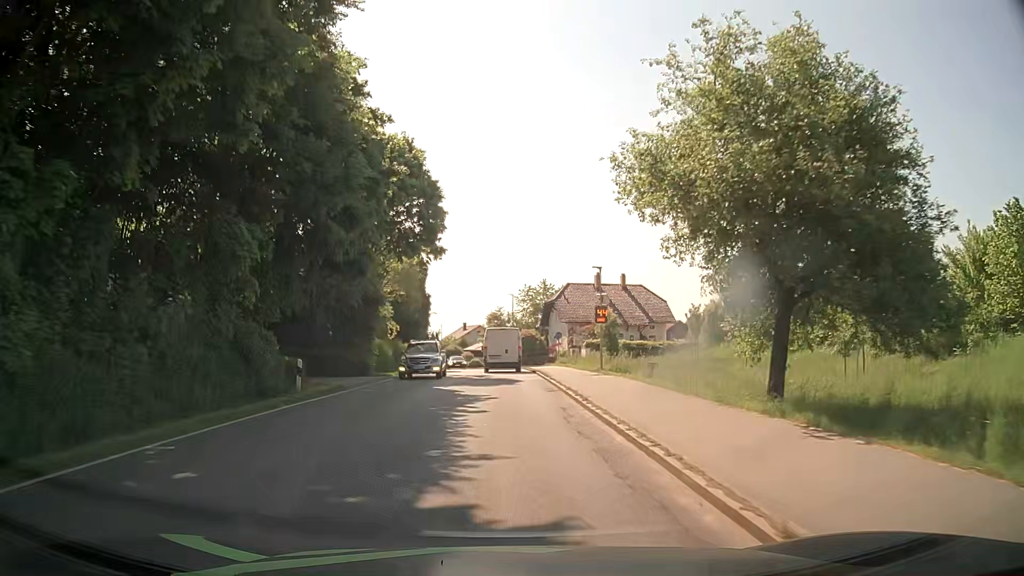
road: secondary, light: Day
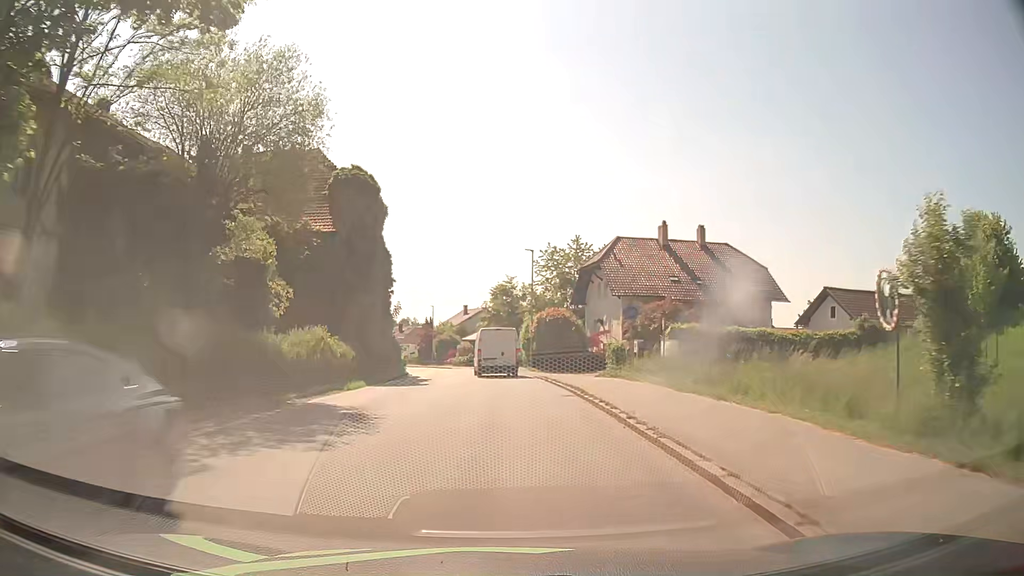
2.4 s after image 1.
(-0.7, +30.7) m; -1°
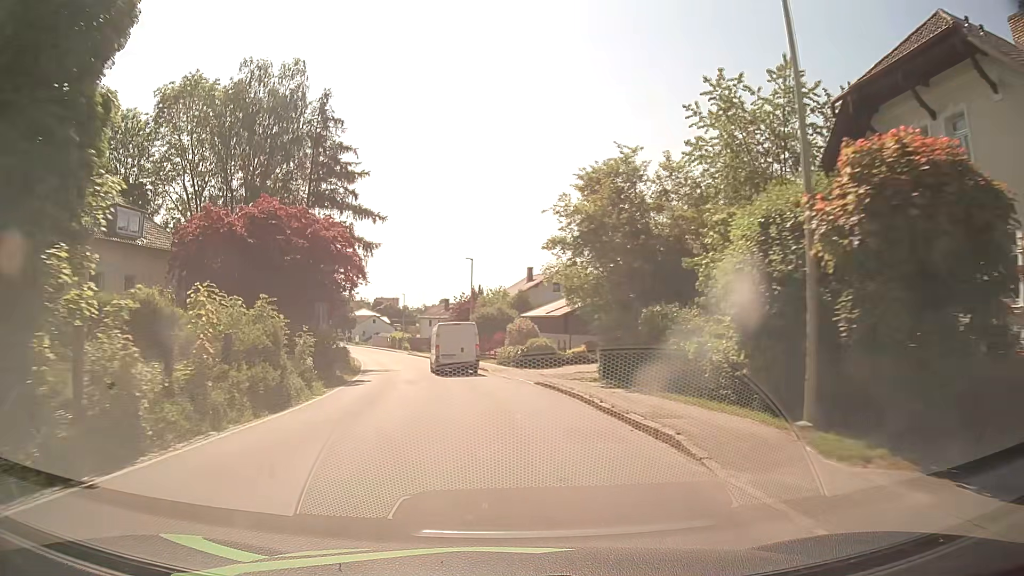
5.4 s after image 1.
(-1.2, +38.8) m; -6°
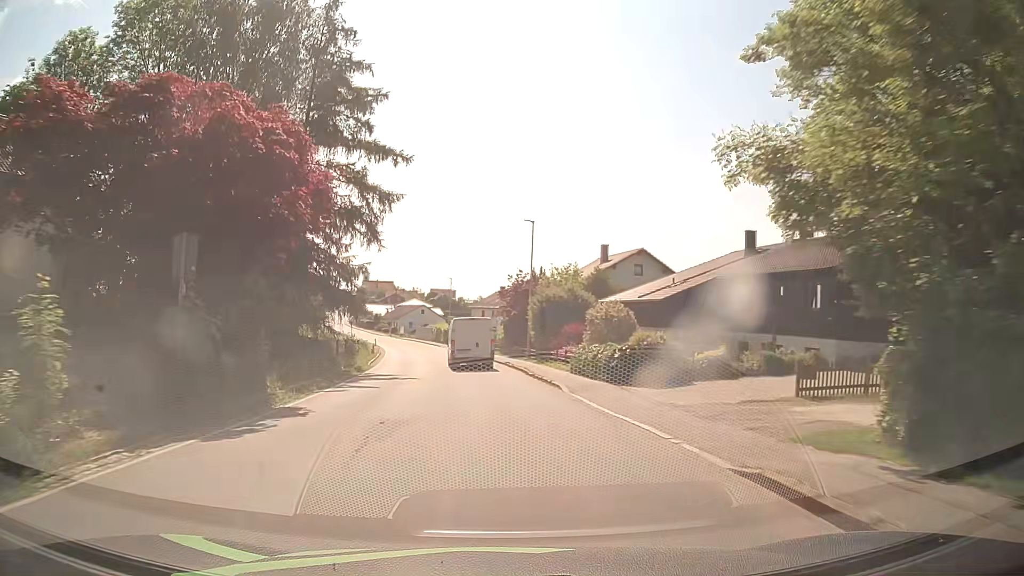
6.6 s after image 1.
(-0.8, +15.6) m; -5°
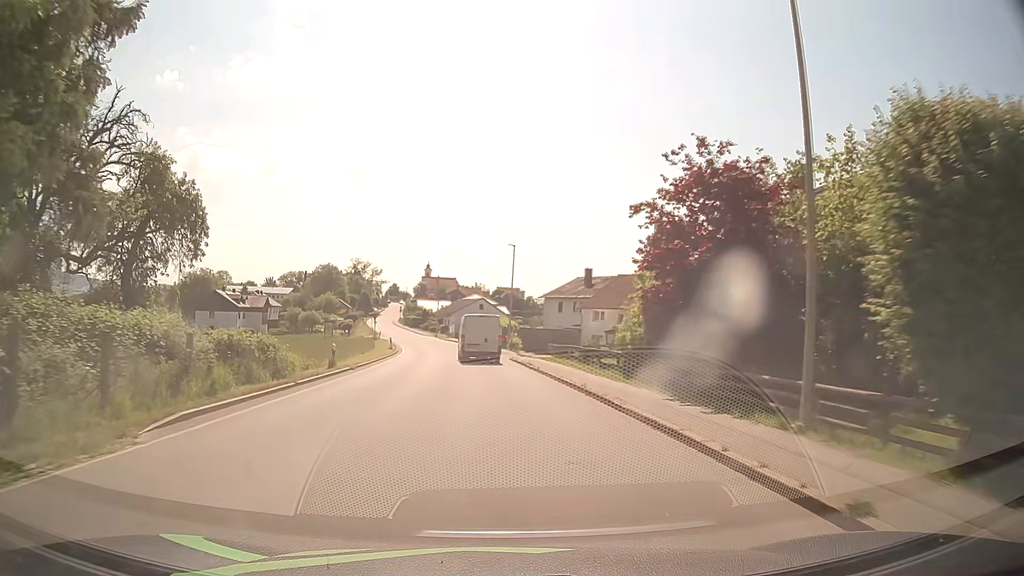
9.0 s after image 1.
(-1.6, +31.1) m; -6°
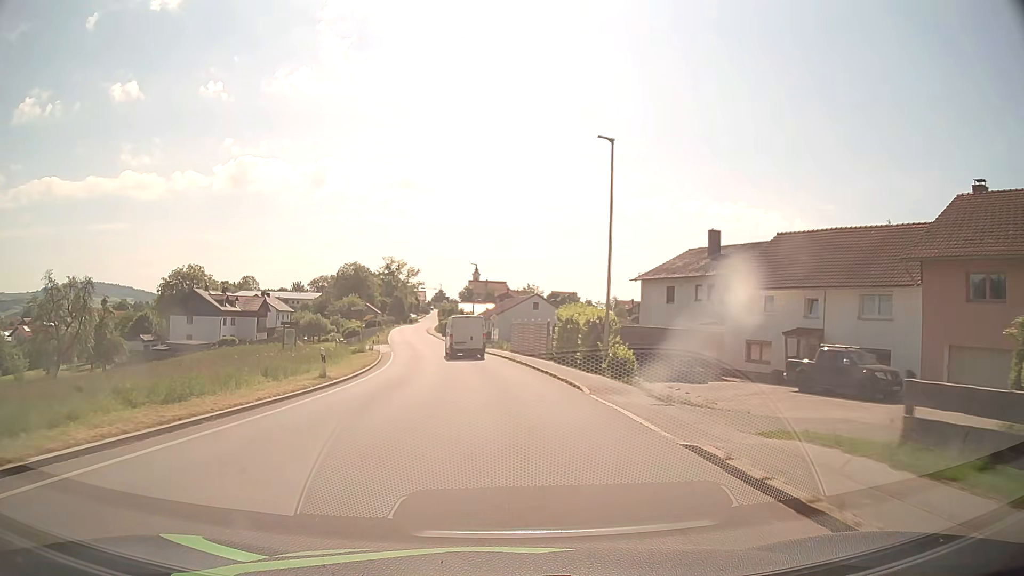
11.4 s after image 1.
(-1.1, +30.7) m; -5°
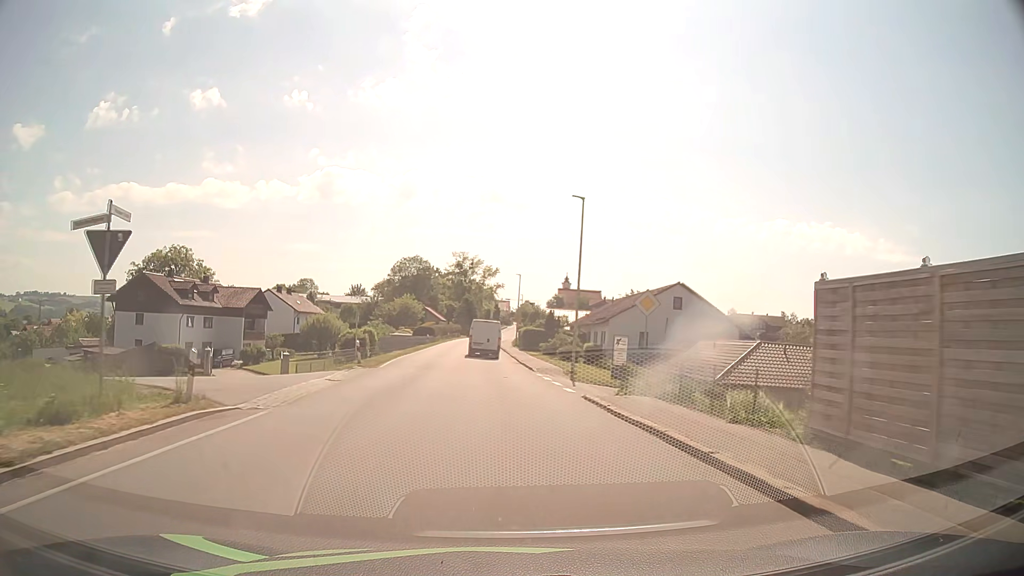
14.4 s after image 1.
(-2.1, +37.8) m; -7°
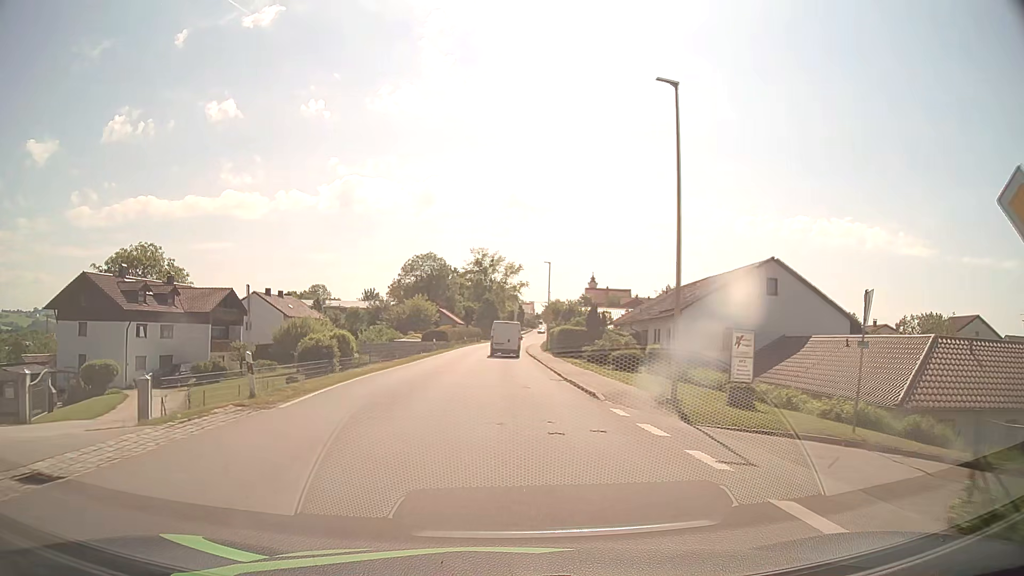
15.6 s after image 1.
(-0.3, +15.1) m; -2°
(0, +10) (0, +20) (0, +30) (0, +40) (0, +50) (0, +60) (0, +70) (+1, +80) (+1, +90) (+2, +100) m
